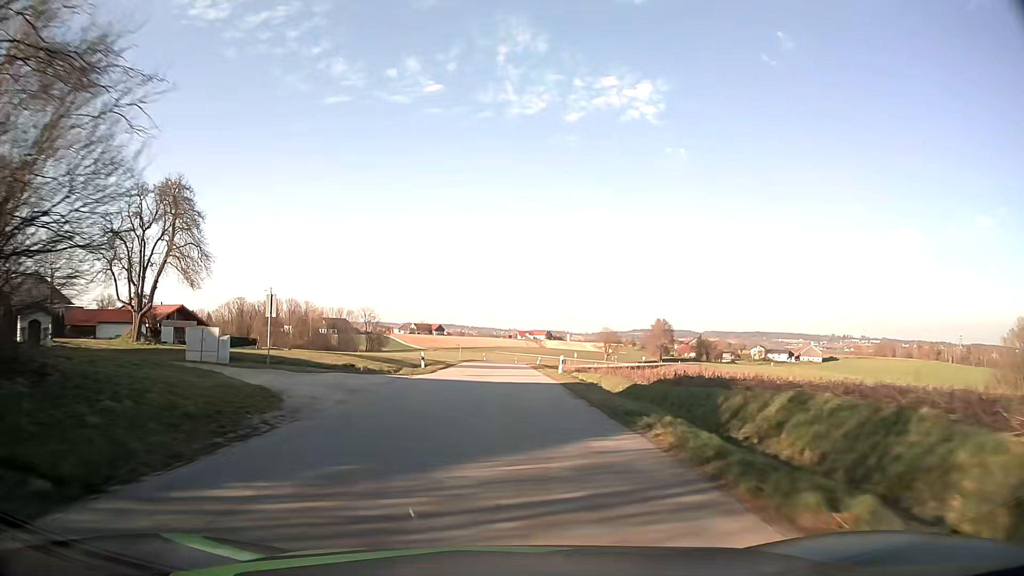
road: tertiary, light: Day
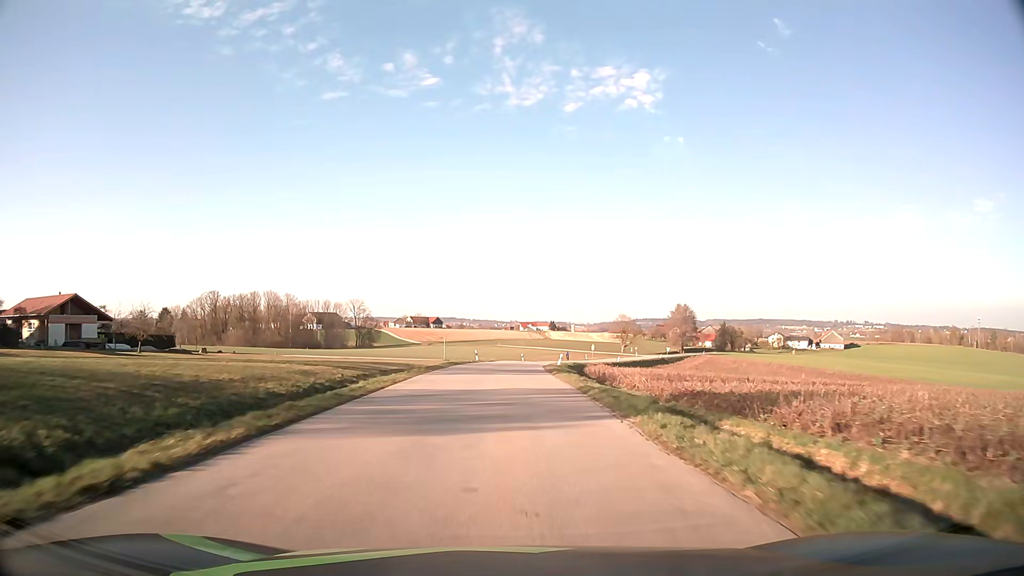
(-0.1, +31.5) m; 0°
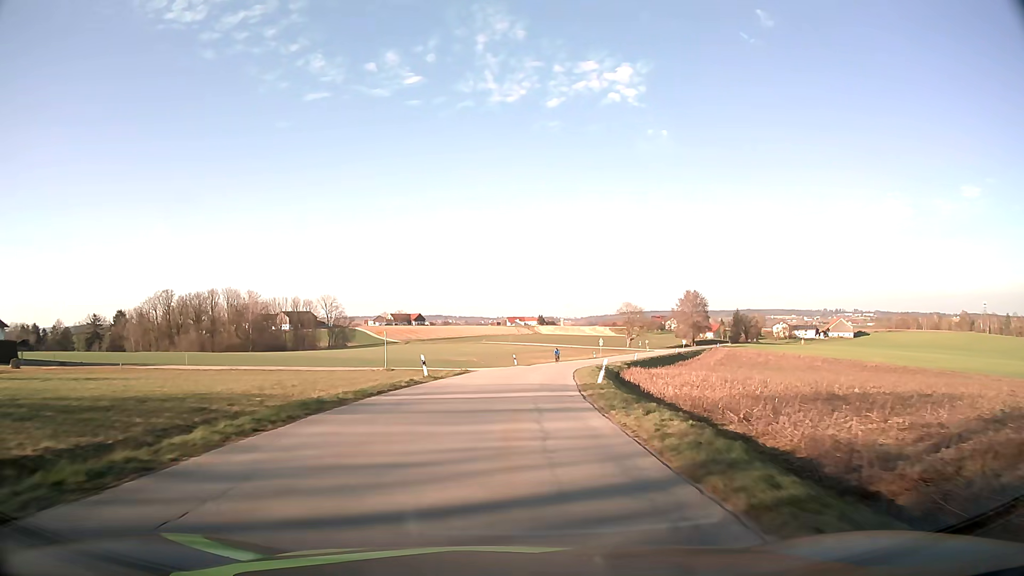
(+0.2, +30.9) m; +1°
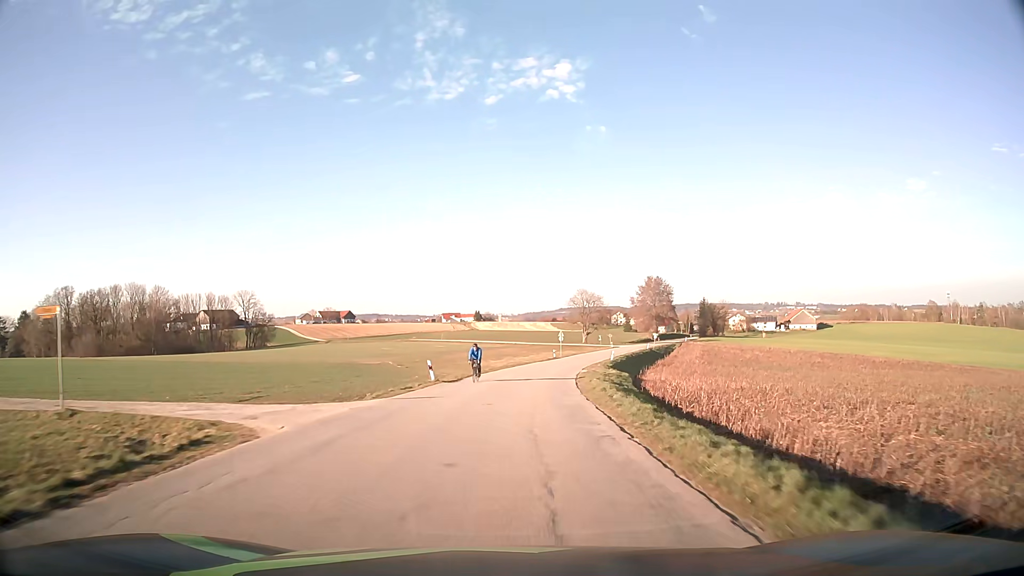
(+1.2, +30.8) m; +5°
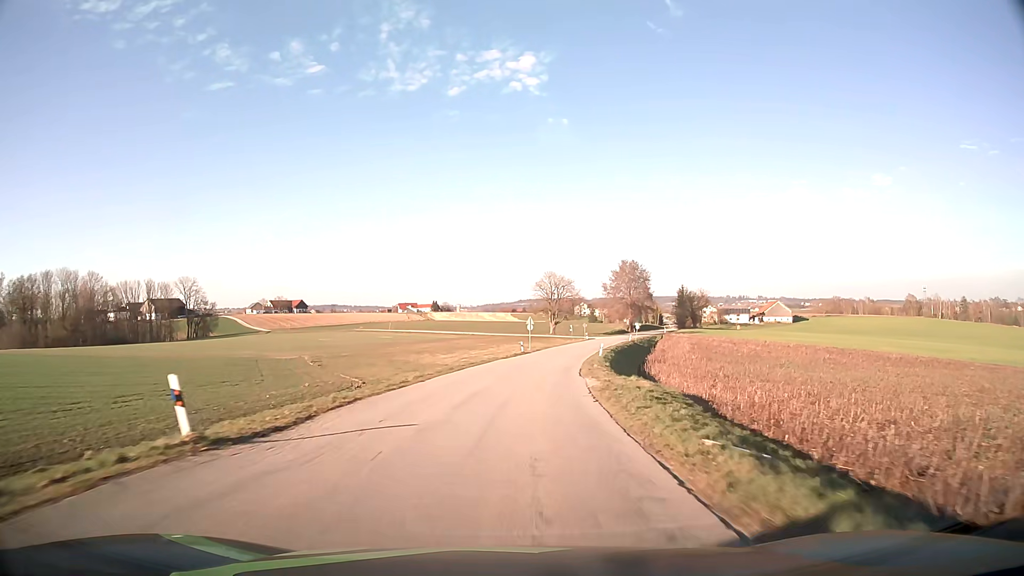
(+0.7, +20.8) m; +4°
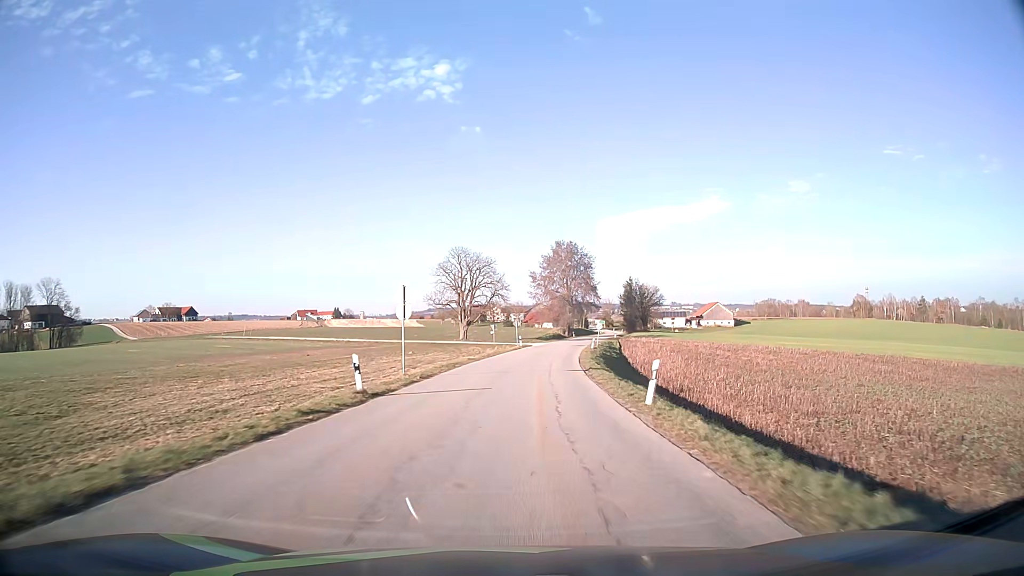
(+2.6, +42.7) m; +8°
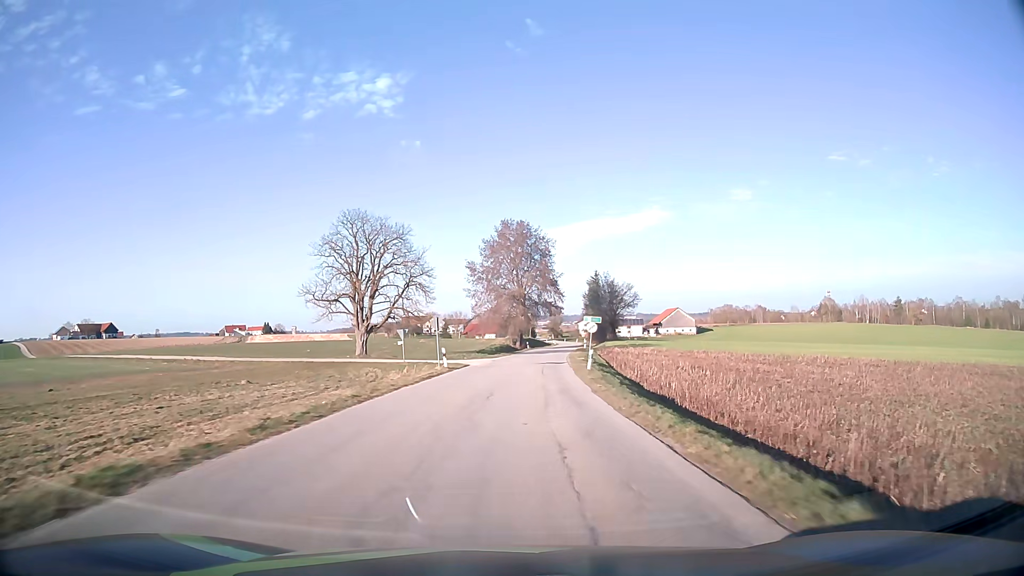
(+1.5, +32.9) m; +5°
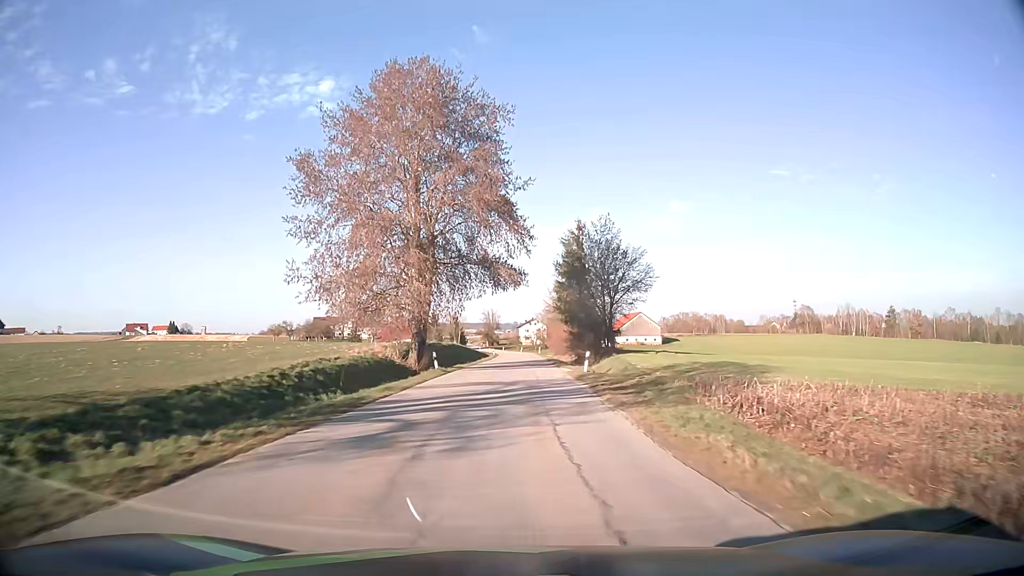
(+3.0, +55.9) m; +6°
(0, +10) (0, +20) (+1, +30) (+1, +40) (+1, +50) (+1, +60) (+2, +70) (+2, +80) (+2, +90) (+2, +100) m
